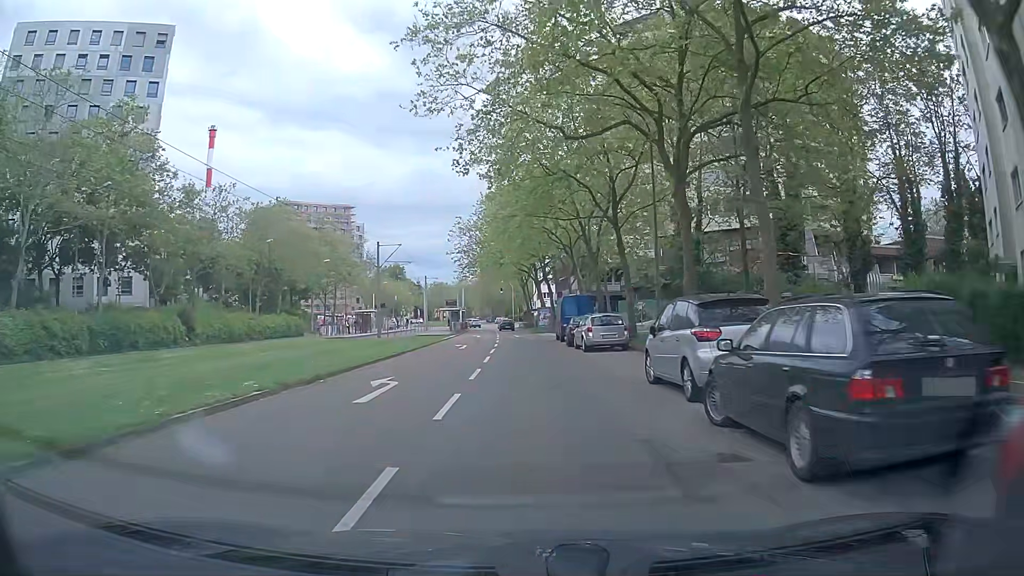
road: tertiary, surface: asphalt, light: Day
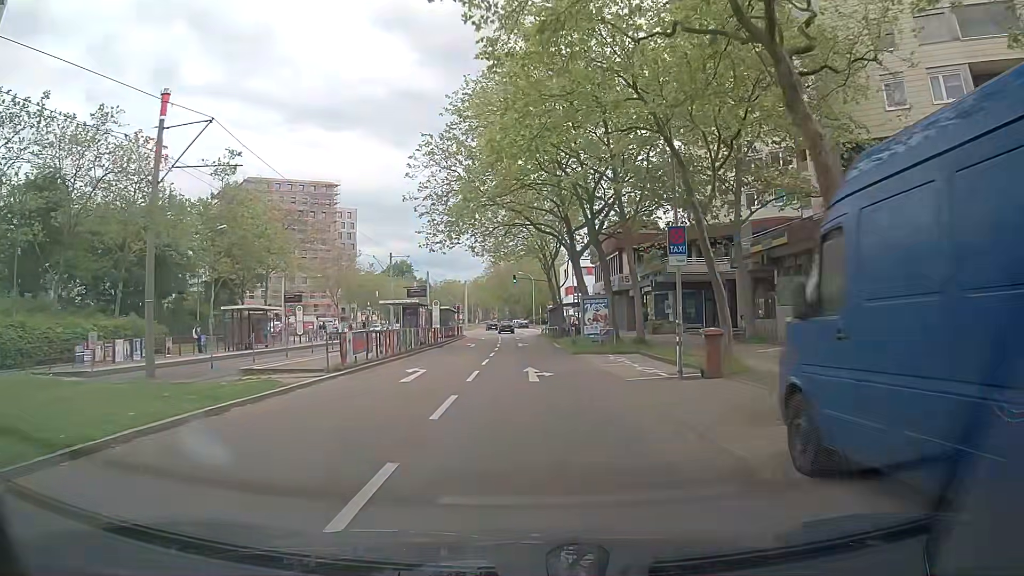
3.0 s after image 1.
(-0.2, +35.6) m; 0°
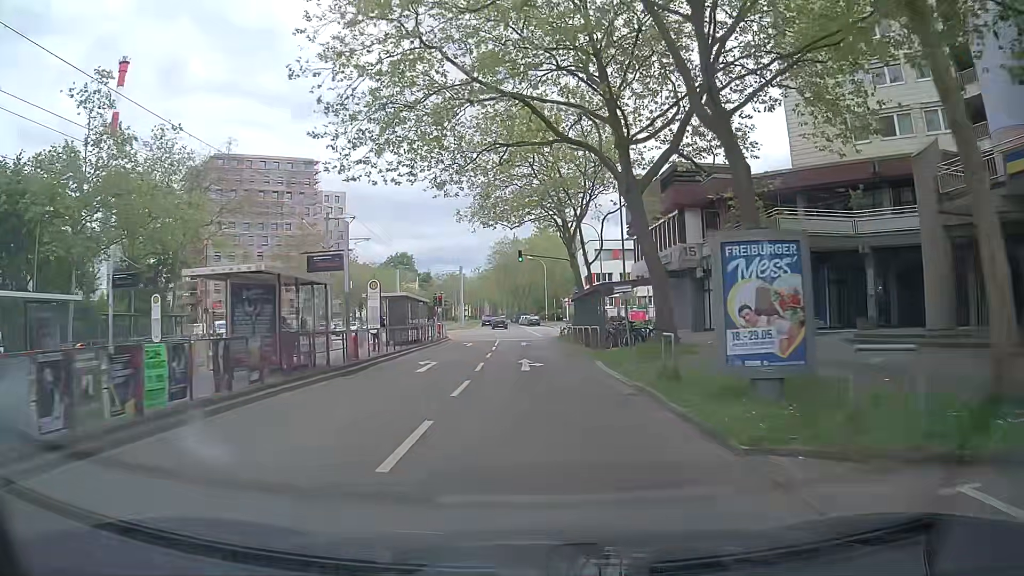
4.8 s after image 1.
(-0.7, +21.2) m; -2°
